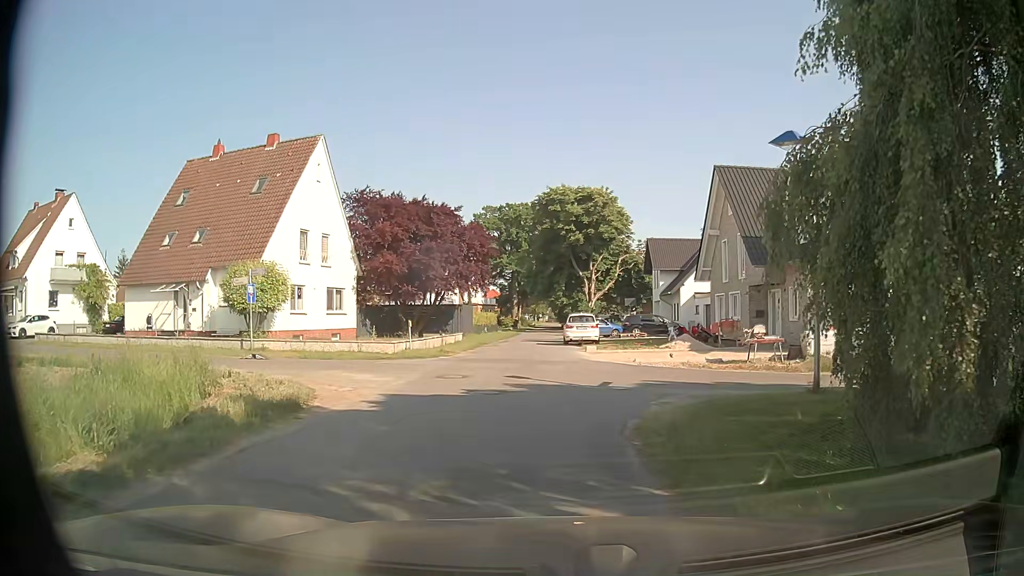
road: unclassified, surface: asphalt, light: Day
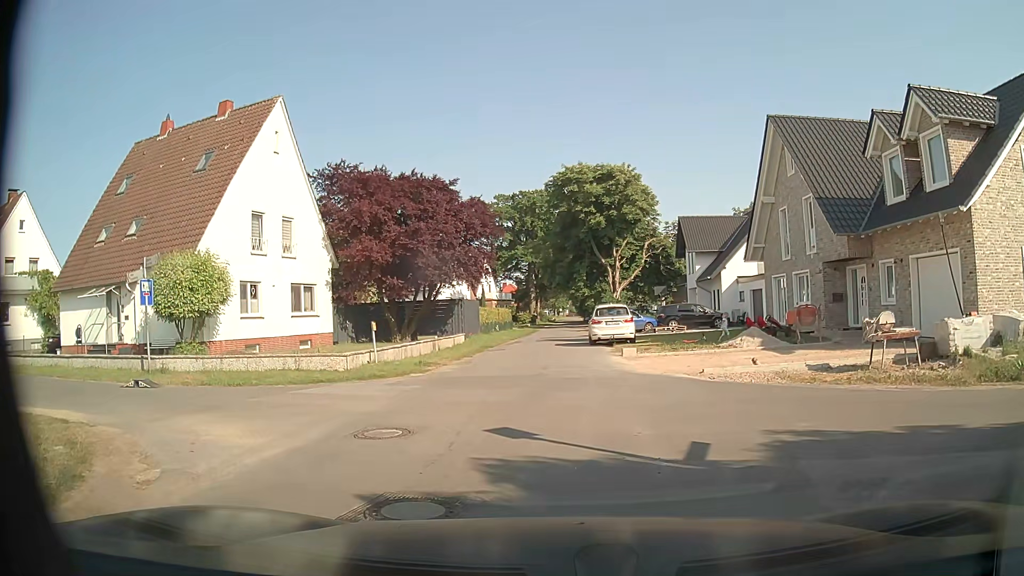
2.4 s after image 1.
(+0.2, +7.3) m; 0°
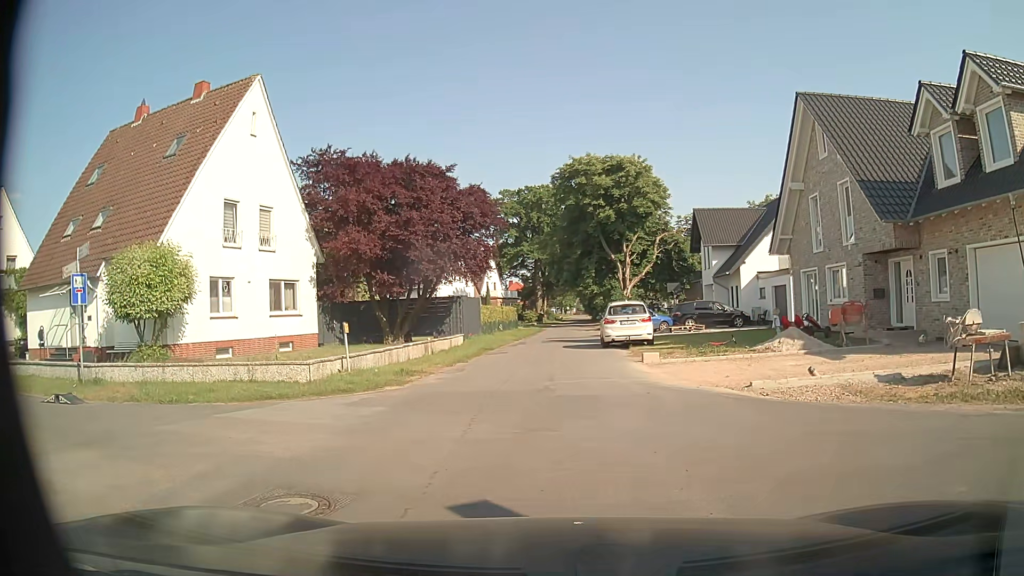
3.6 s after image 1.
(-0.1, +3.0) m; -3°
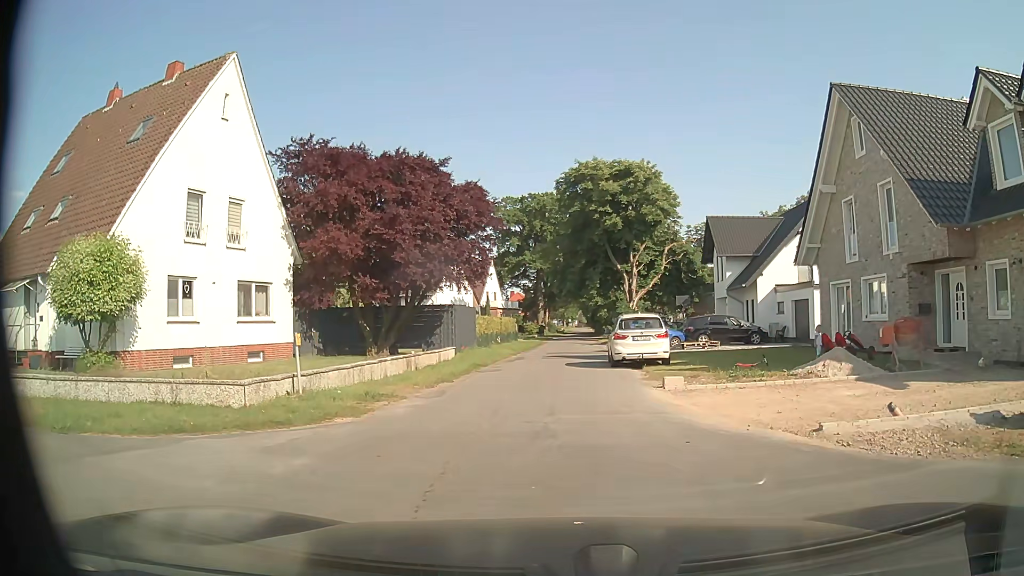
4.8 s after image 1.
(+0.1, +3.2) m; +1°
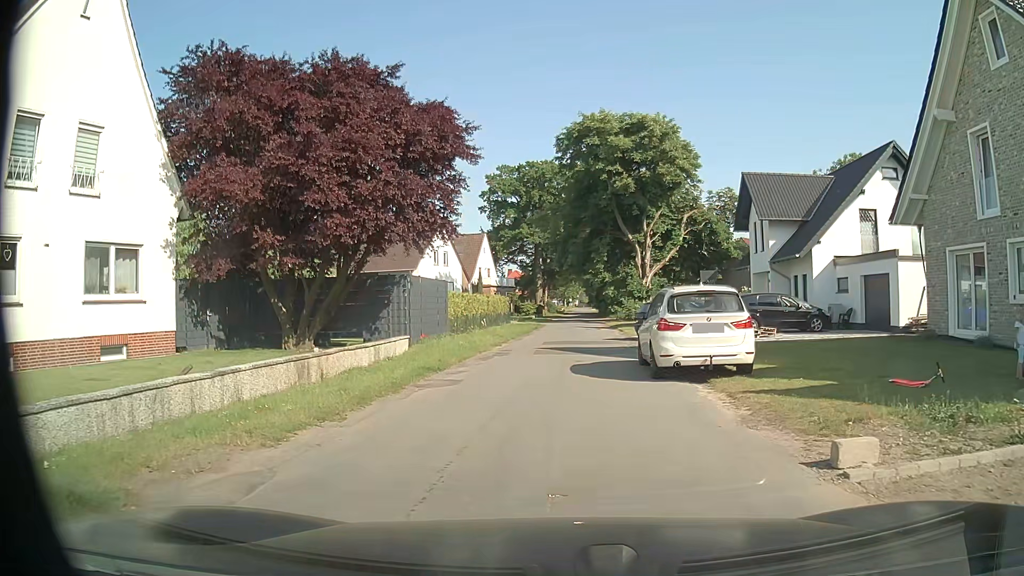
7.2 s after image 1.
(+0.2, +9.0) m; 0°
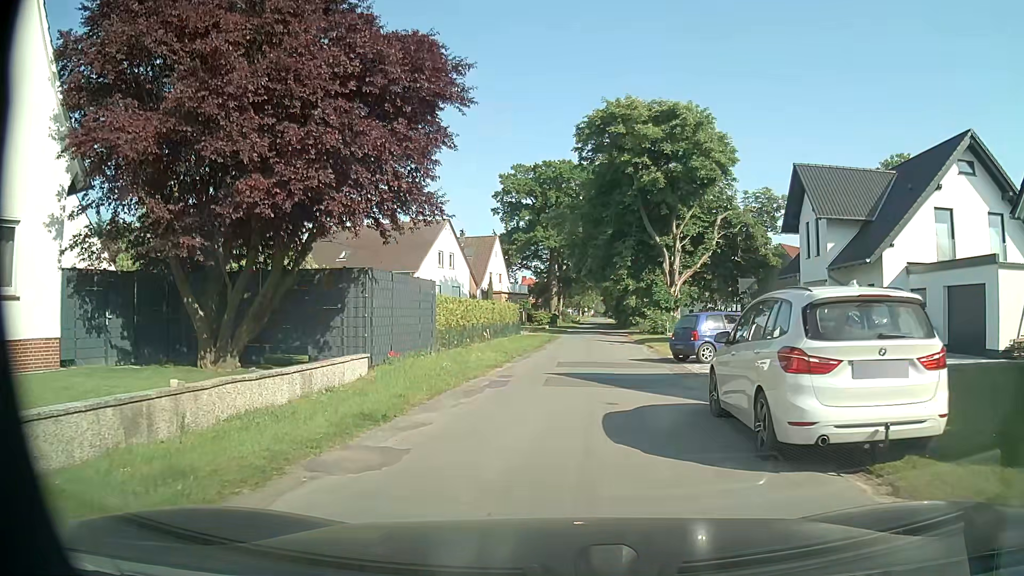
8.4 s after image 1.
(0.0, +5.7) m; -1°
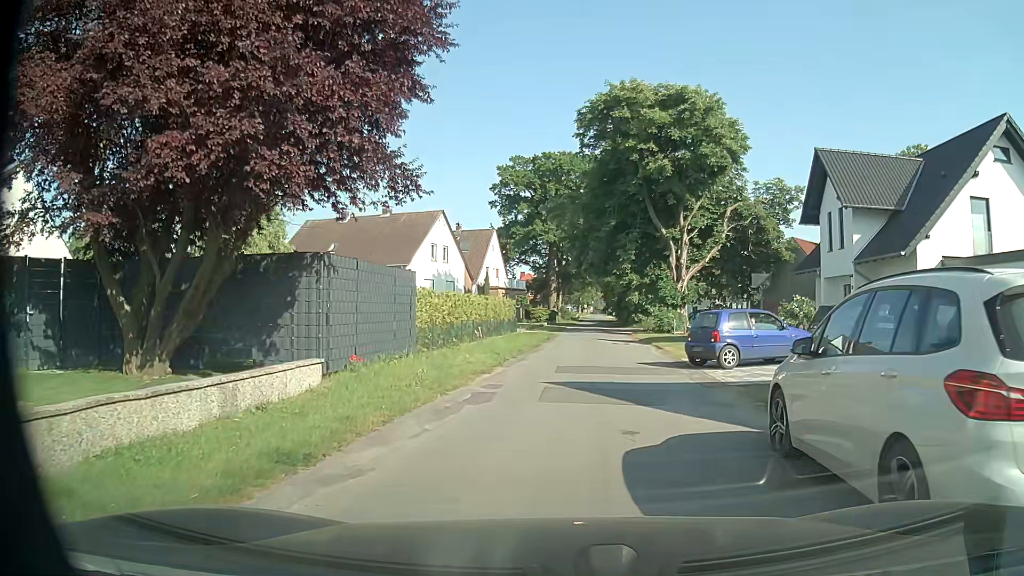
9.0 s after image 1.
(0.0, +2.7) m; 0°
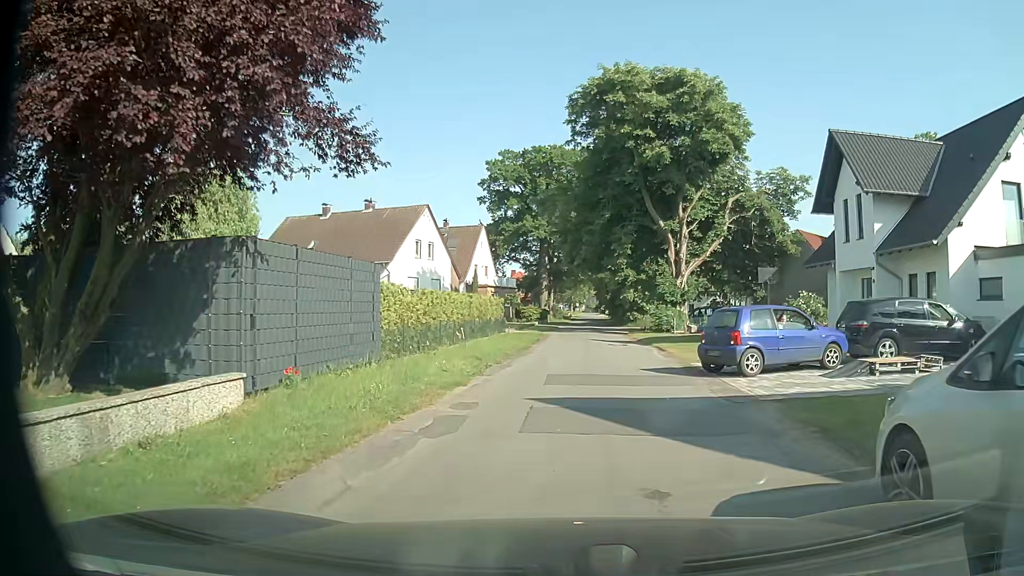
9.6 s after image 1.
(+0.1, +2.7) m; +1°
(0, +10) (+1, +20) (+2, +30) (+3, +40) (+3, +50) (+4, +60) (+4, +70) (+5, +80) (+6, +90) (+6, +100) m
